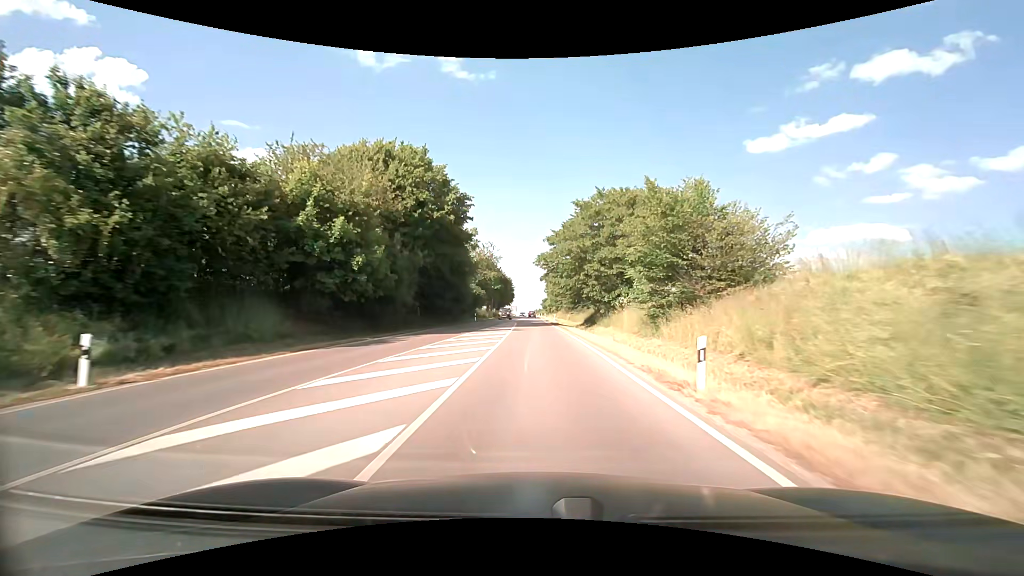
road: secondary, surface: asphalt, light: Day
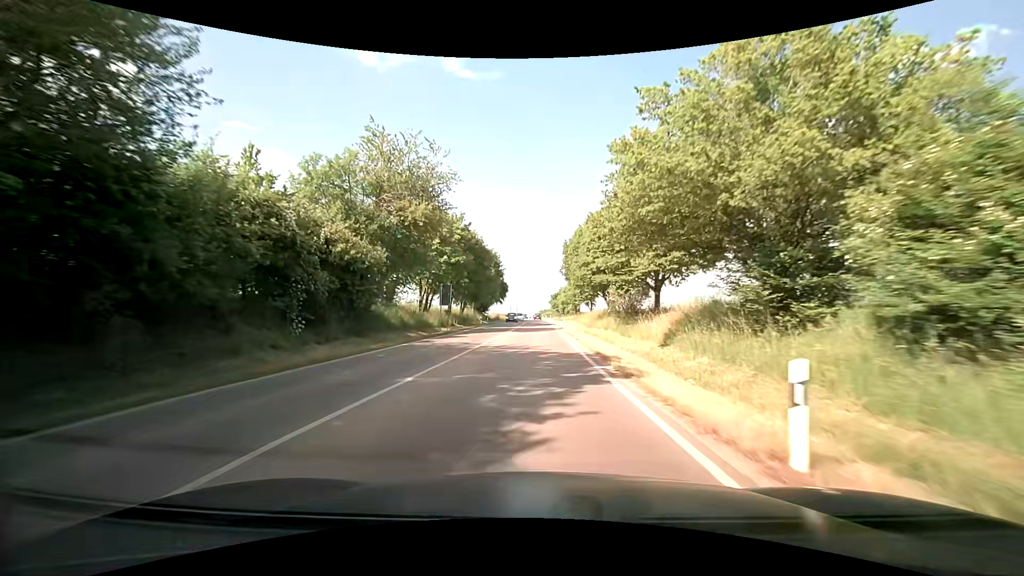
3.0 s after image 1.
(-0.4, +54.1) m; 0°
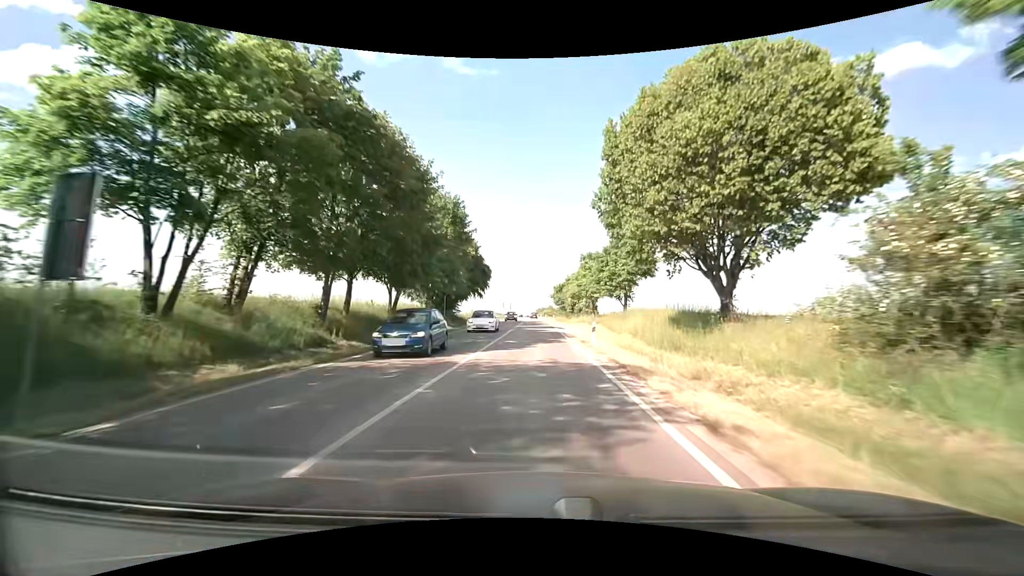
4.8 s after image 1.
(-0.1, +32.2) m; 0°
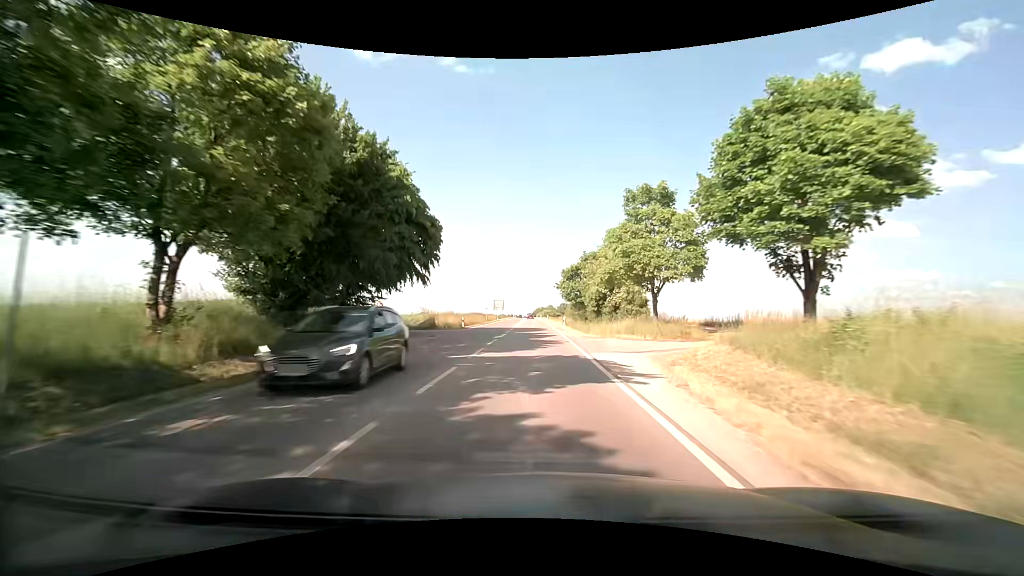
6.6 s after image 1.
(+0.1, +32.3) m; 0°
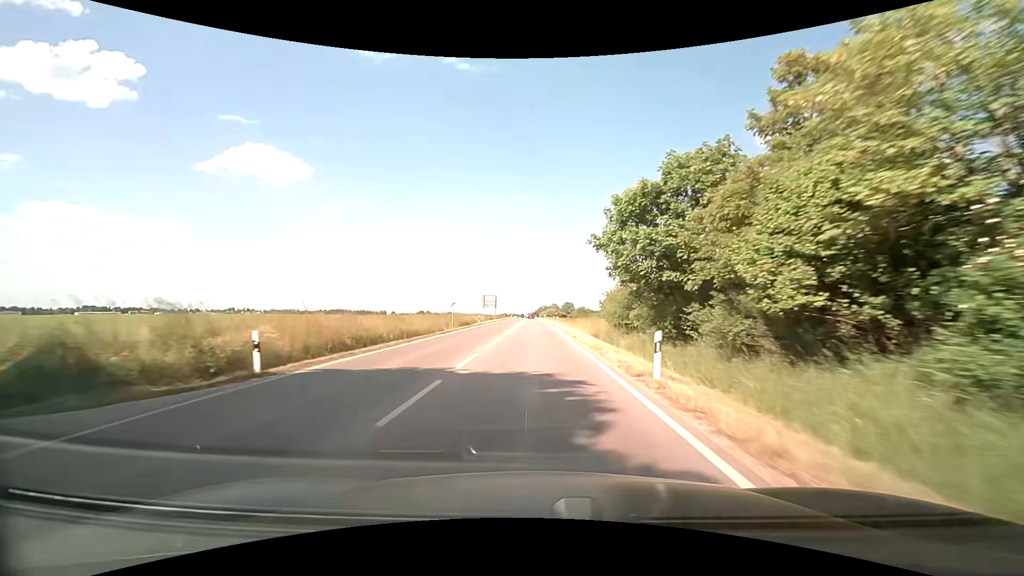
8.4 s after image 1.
(-0.1, +32.7) m; 0°
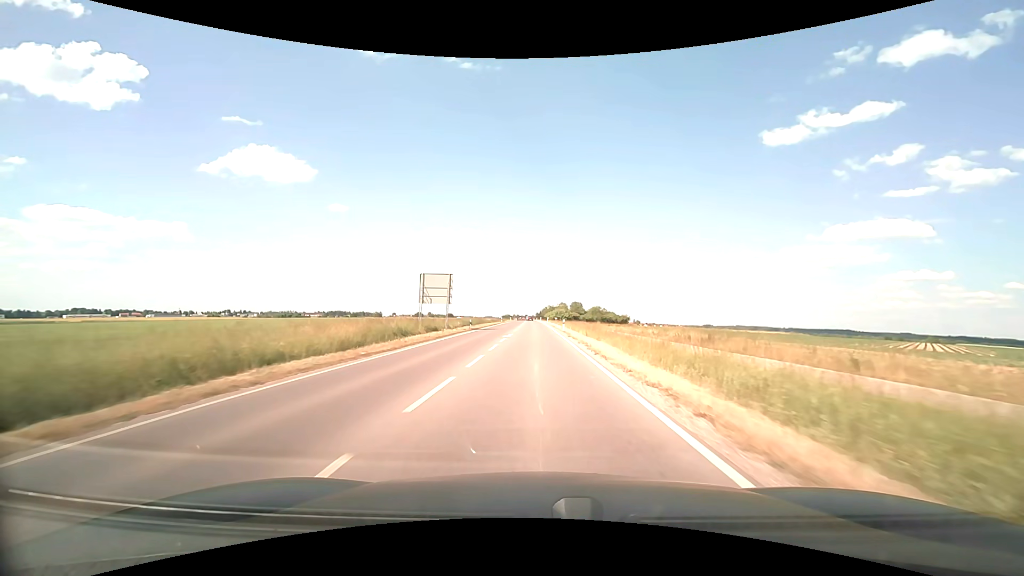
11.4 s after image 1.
(-0.5, +59.8) m; -1°
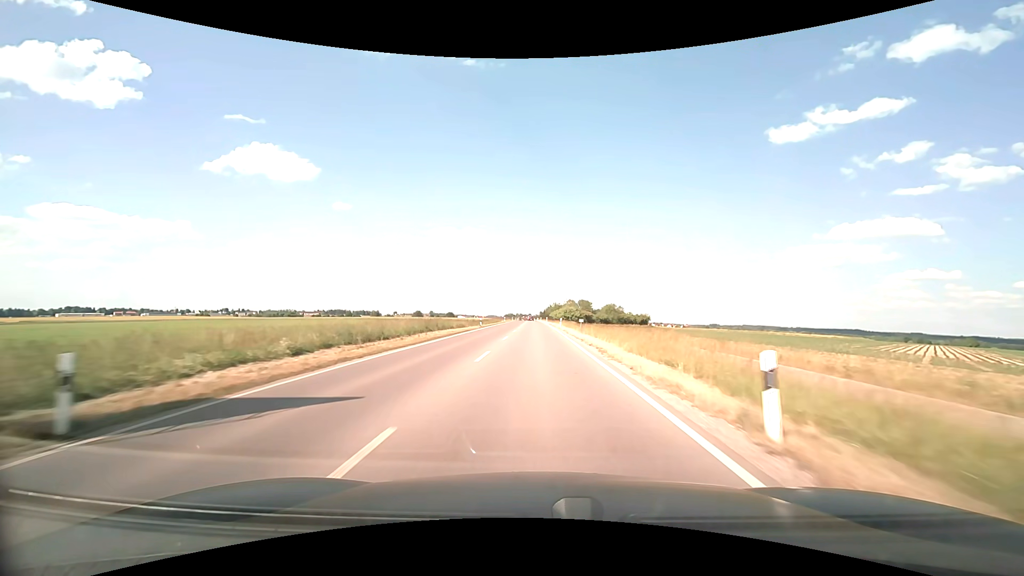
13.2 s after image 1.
(-0.1, +41.5) m; 0°
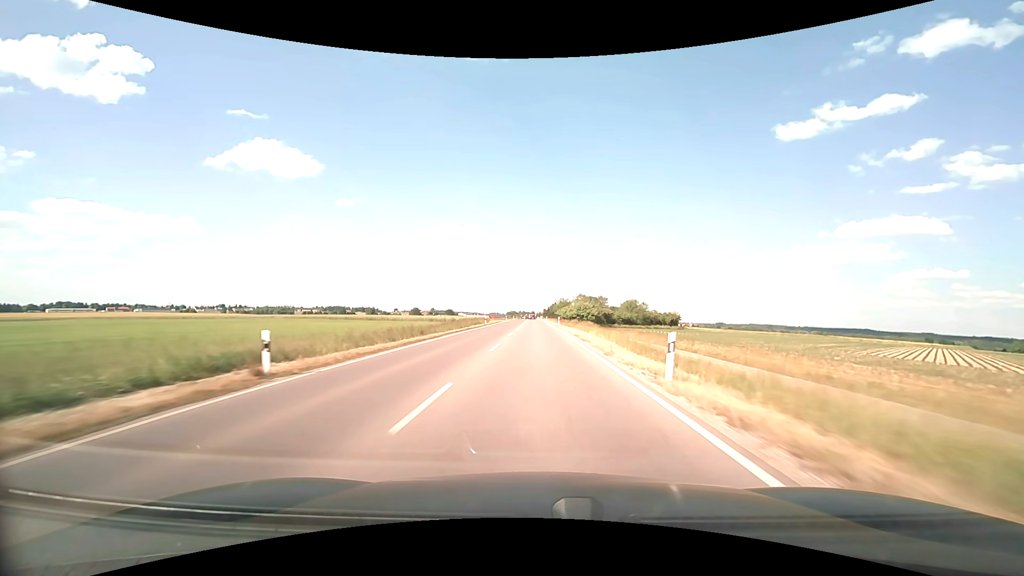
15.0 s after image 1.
(-0.1, +44.9) m; 0°
(0, +10) (0, +20) (0, +30) (0, +40) (0, +50) (0, +60) (0, +70) (0, +80) (0, +90) (-1, +100) m
